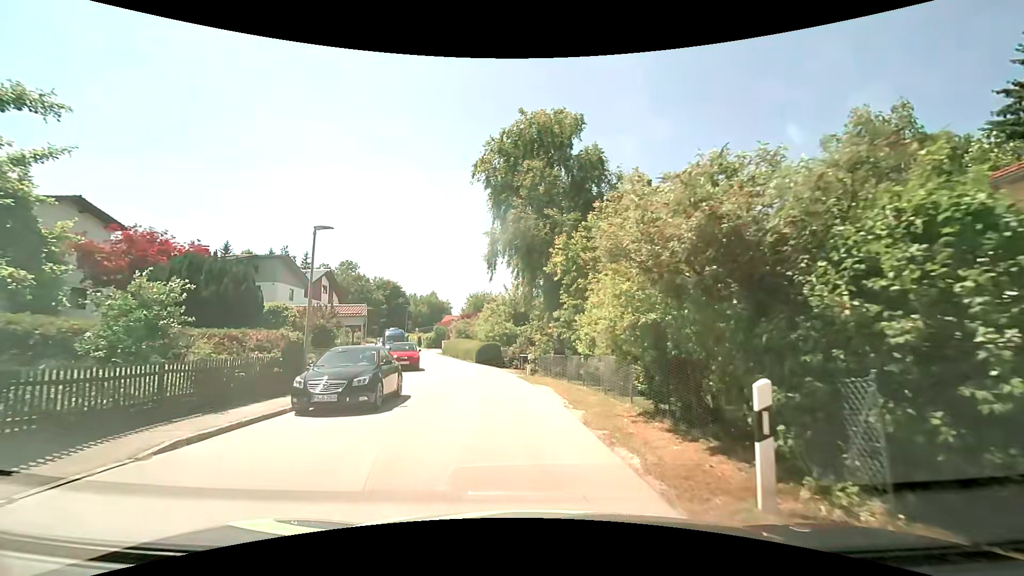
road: residential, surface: asphalt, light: Day
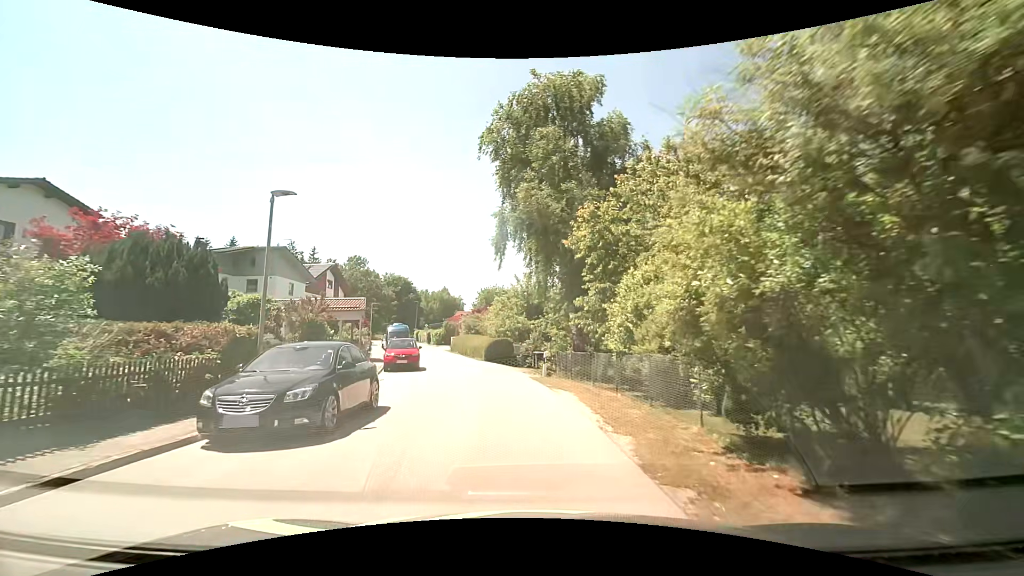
(-0.1, +3.6) m; -2°
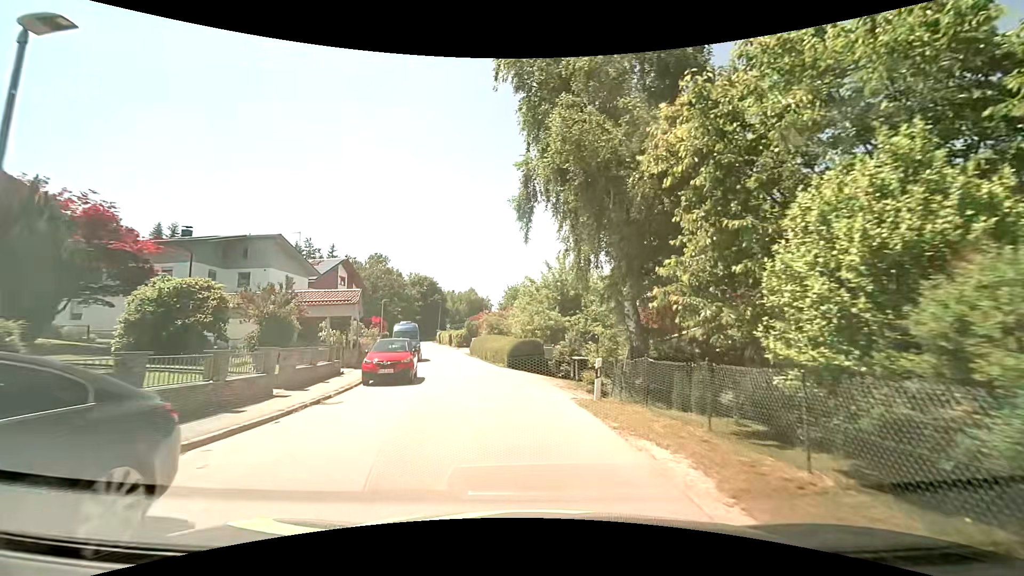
(-0.2, +7.4) m; -3°
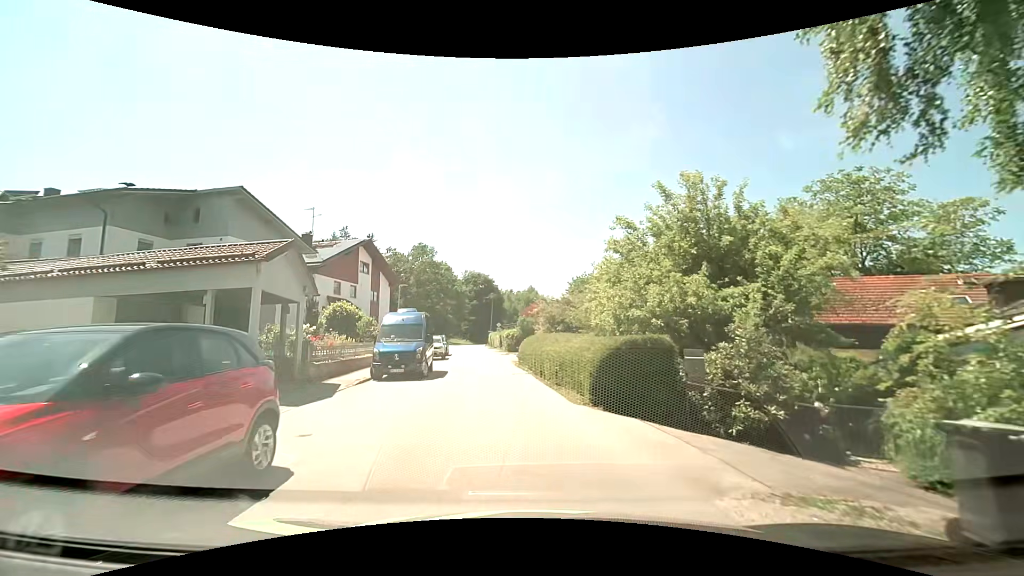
(-1.0, +15.4) m; -8°
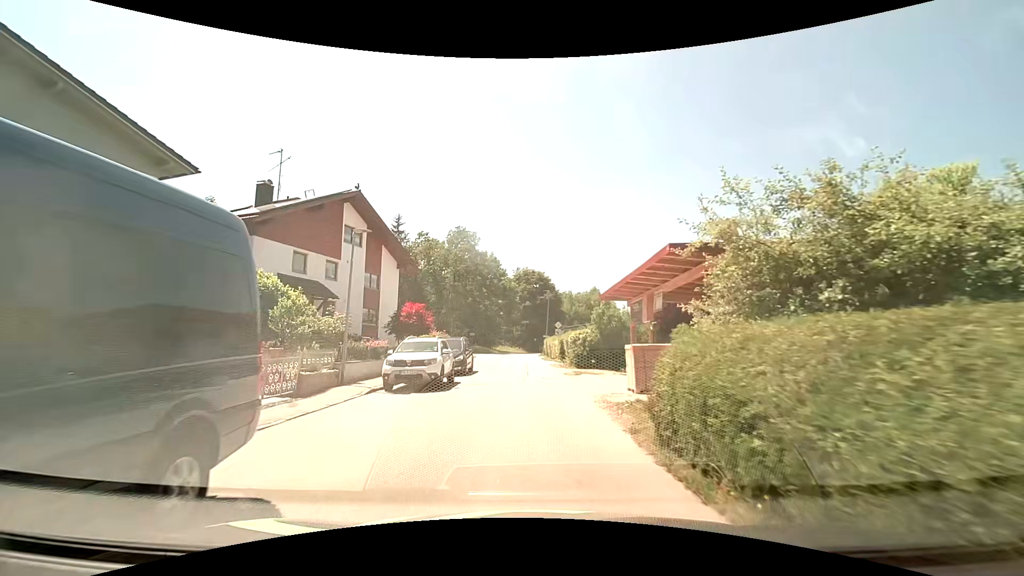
(-1.1, +19.2) m; -7°
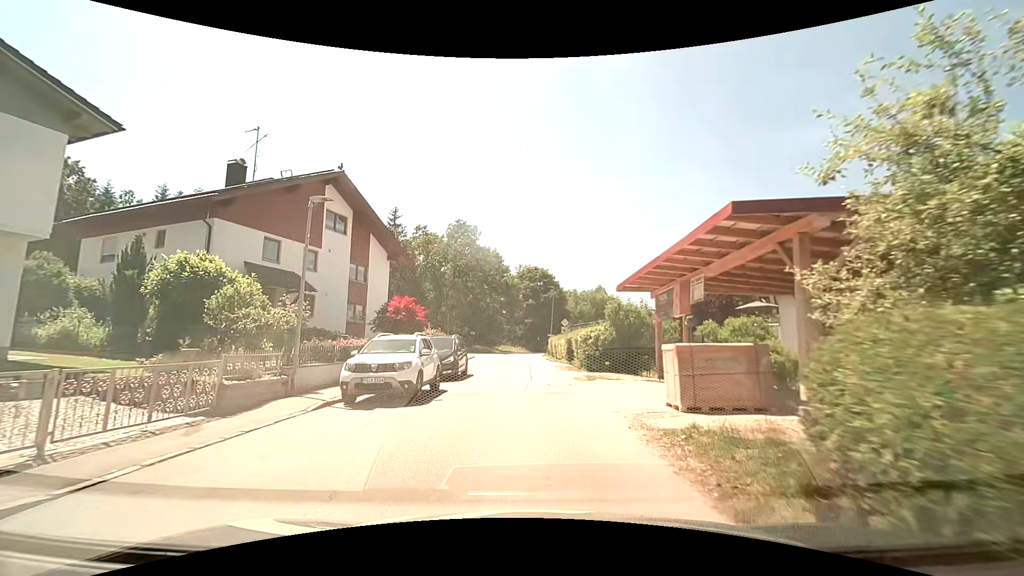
(0.0, +3.7) m; +1°
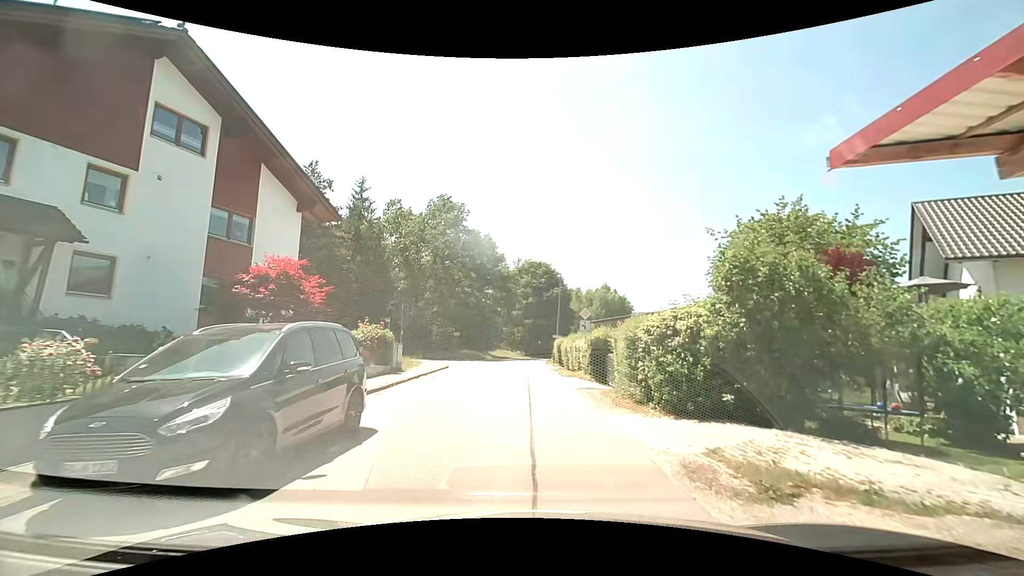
(-0.1, +13.9) m; -1°
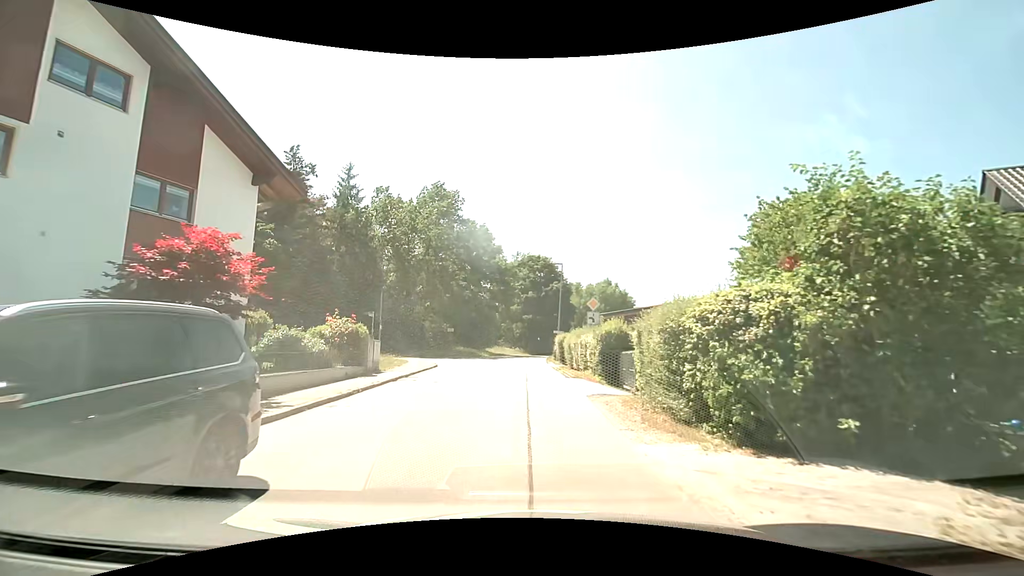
(0.0, +3.4) m; +1°
(0, +10) (0, +20) (-1, +30) (-5, +38) (-15, +40) (-25, +38) (-34, +36) (-44, +33) (-53, +30) (-63, +27) m
